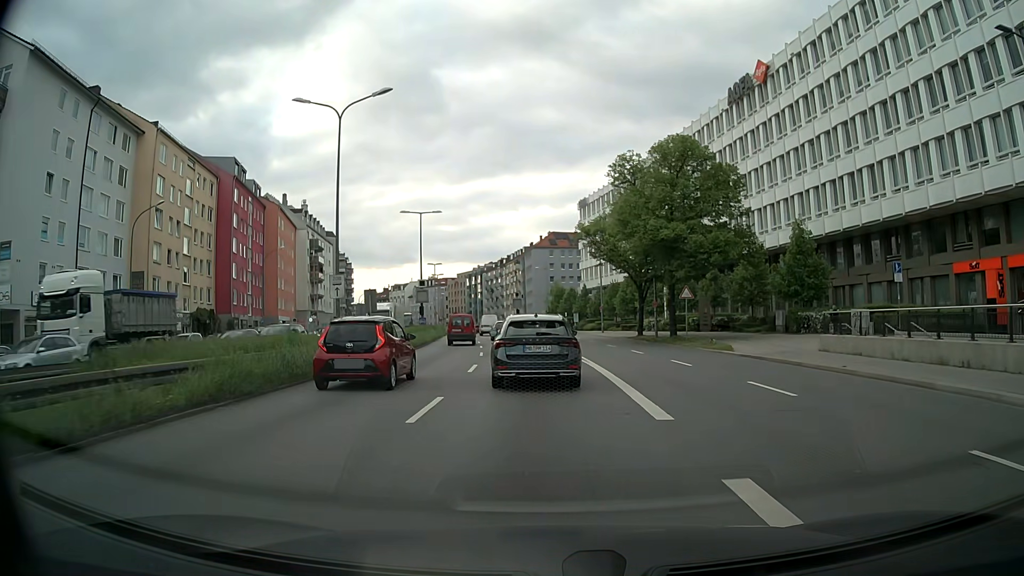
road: trunk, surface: asphalt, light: Day
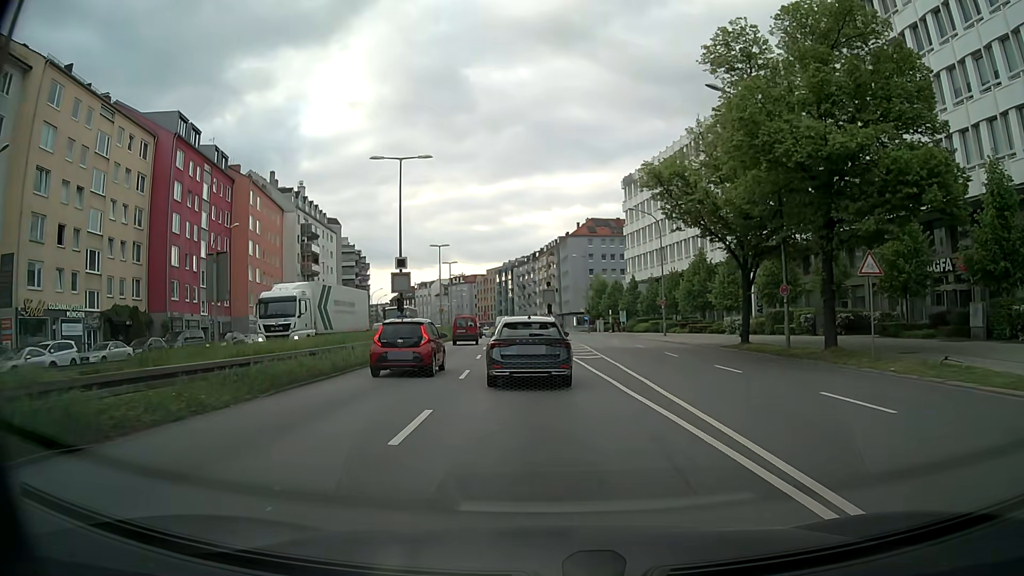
(-0.4, +19.9) m; -2°
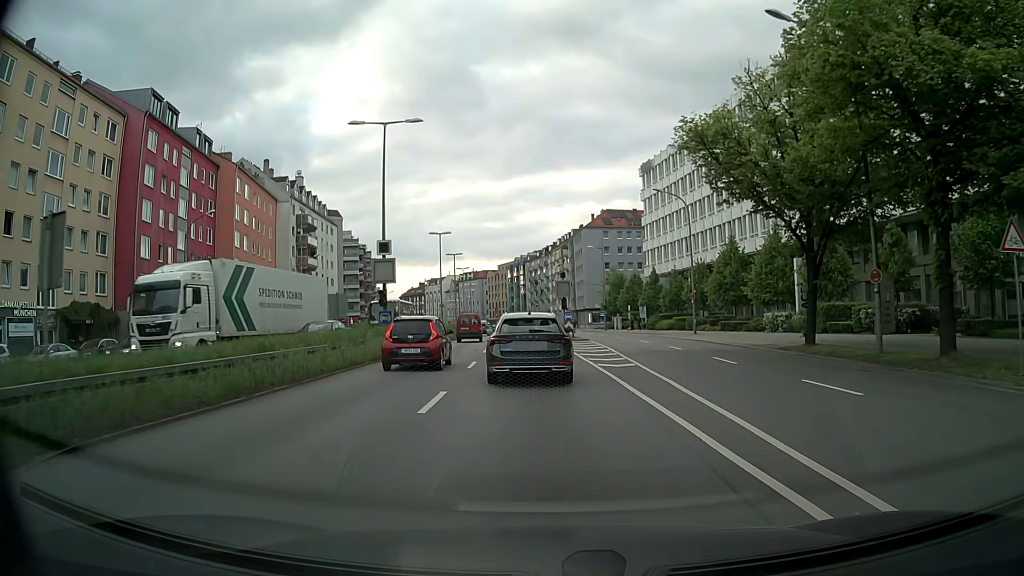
(-0.1, +6.7) m; -1°
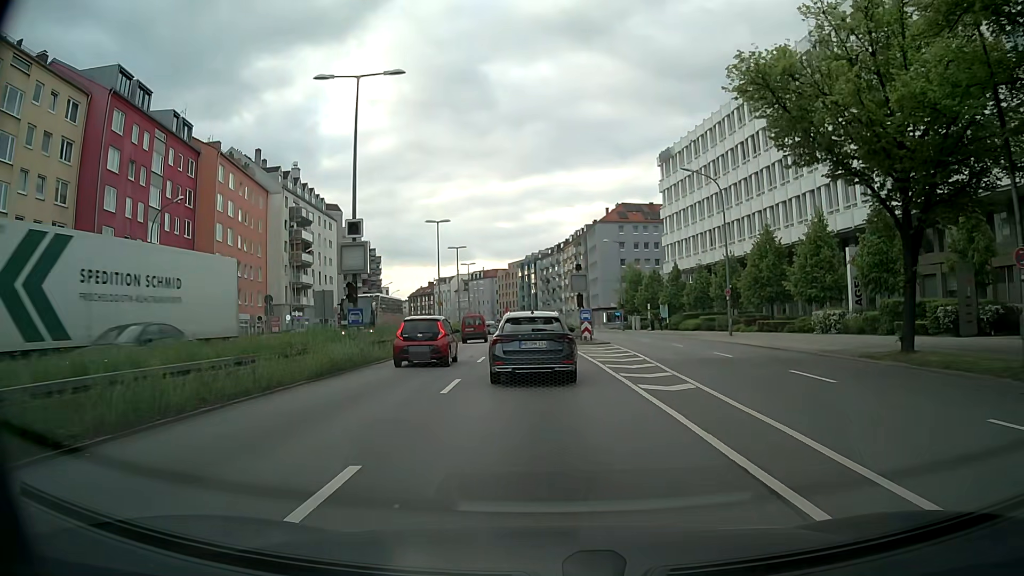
(-0.1, +6.6) m; -1°
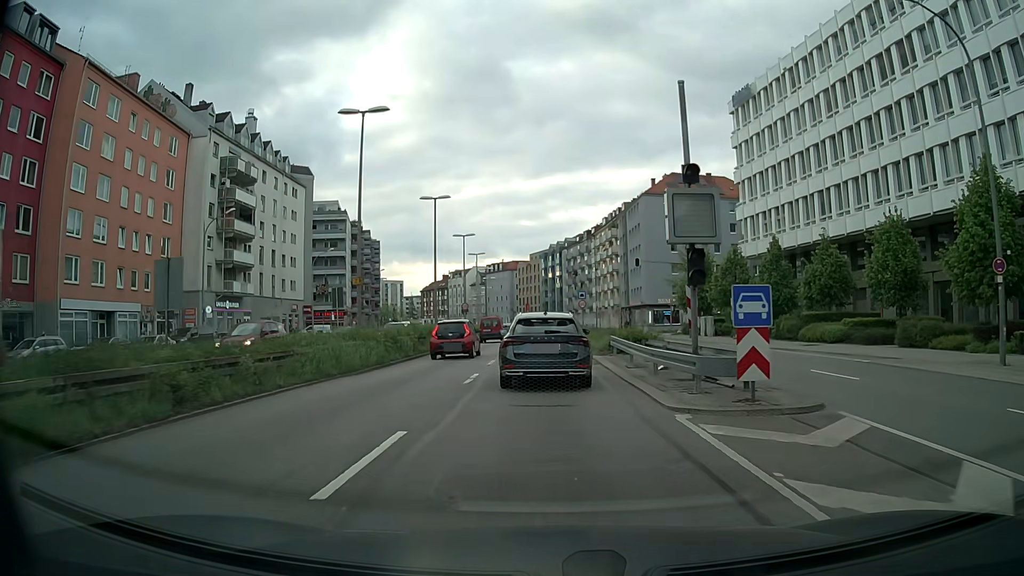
(-0.5, +25.4) m; -2°
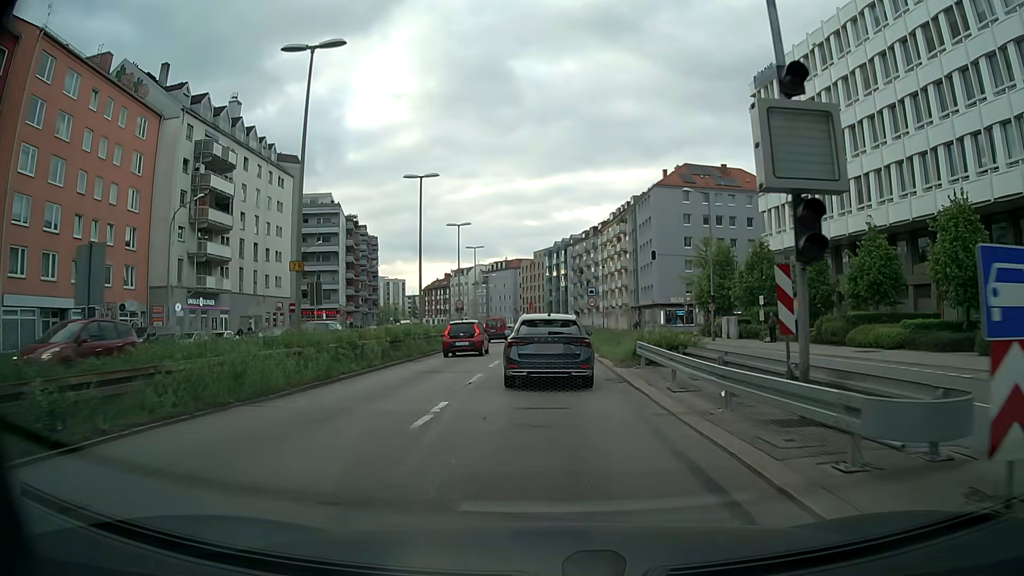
(0.0, +5.8) m; 0°
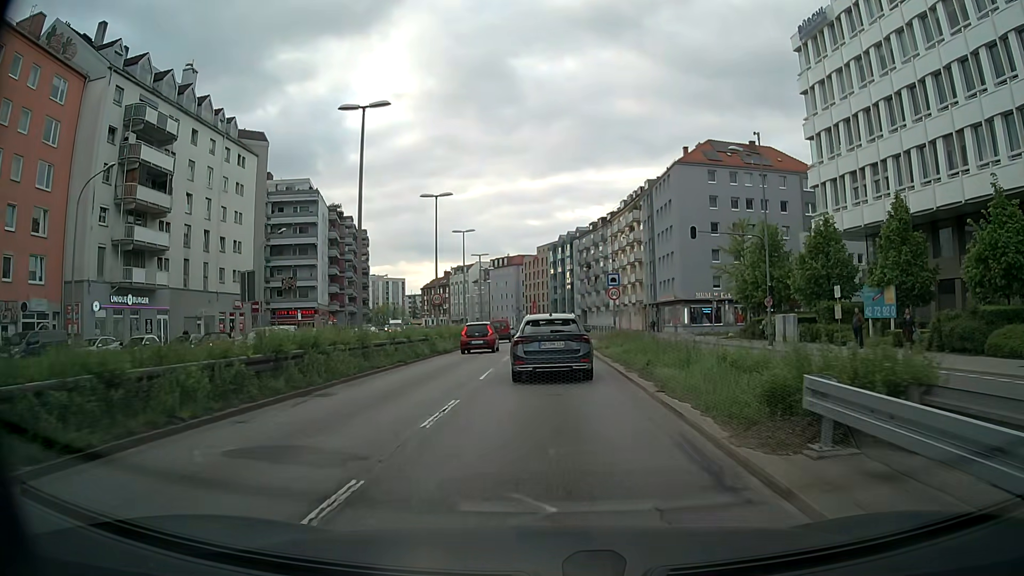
(-0.1, +11.5) m; -1°
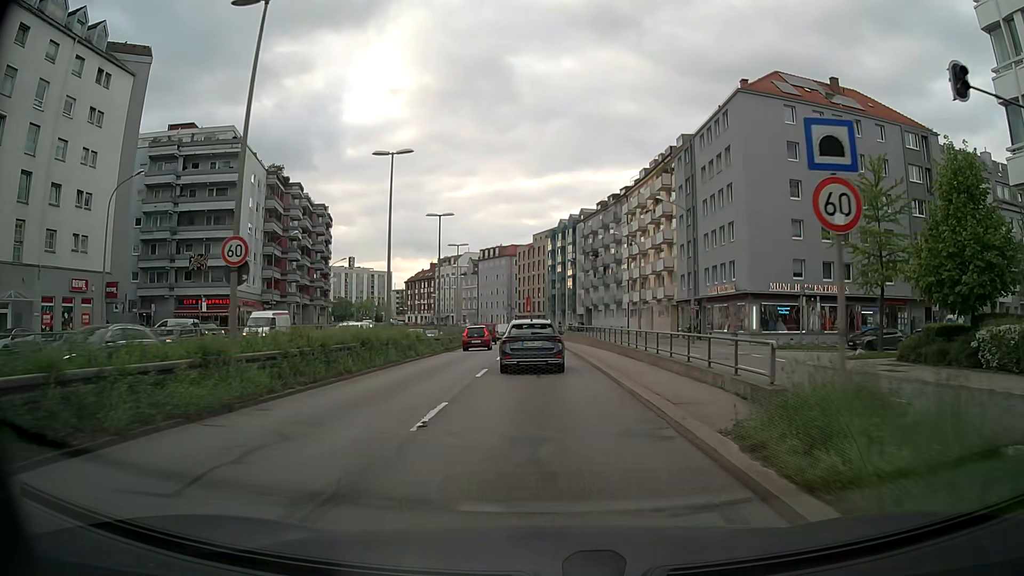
(+0.1, +24.3) m; 0°
(0, +10) (0, +20) (0, +30) (0, +40) (-1, +50) (-2, +60) (-3, +70) (-4, +80) (-5, +90) (-7, +100) m
